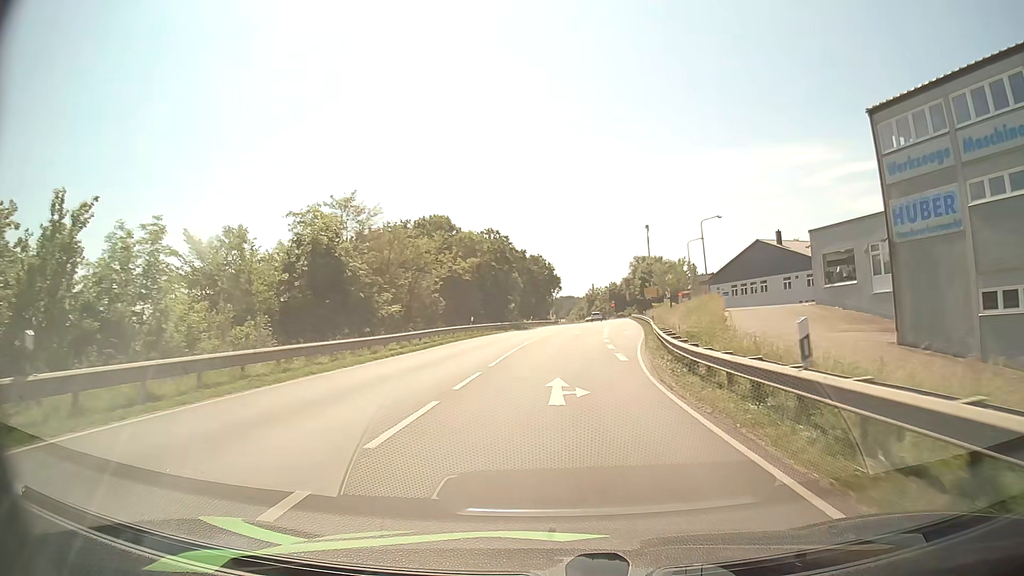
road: primary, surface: asphalt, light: Day
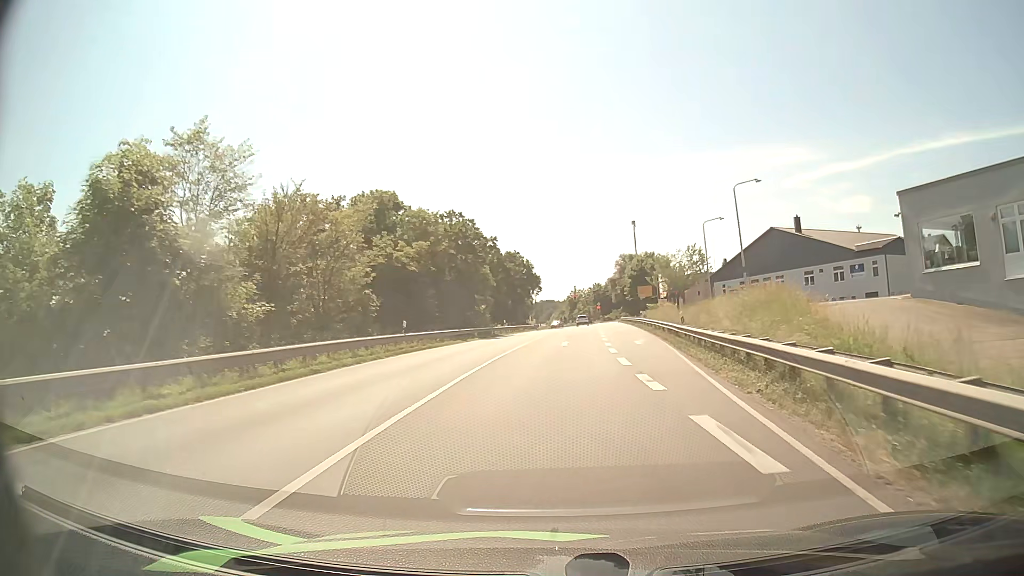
(+0.2, +15.4) m; +2°
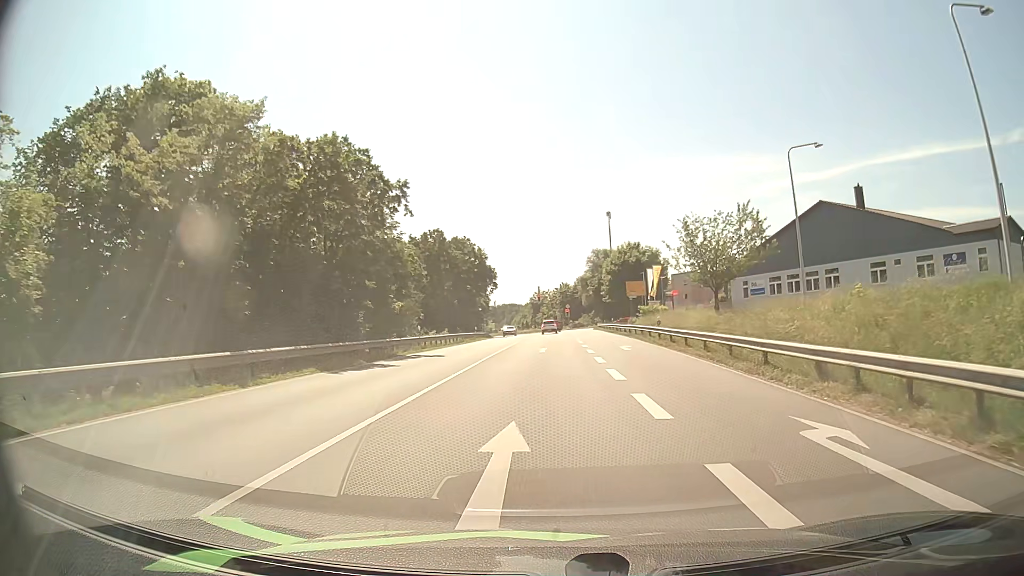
(+0.8, +26.2) m; +3°
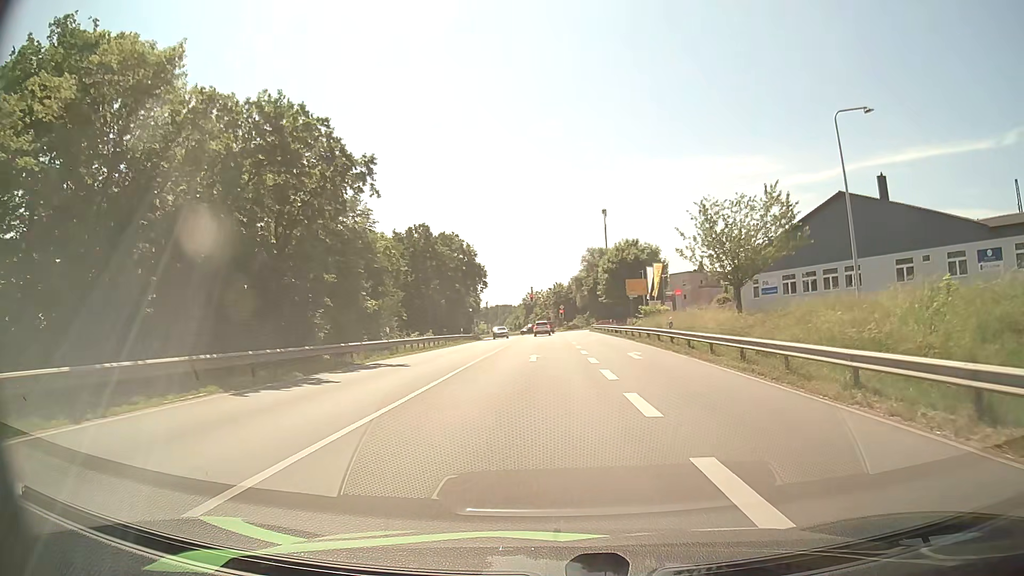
(0.0, +5.7) m; +1°
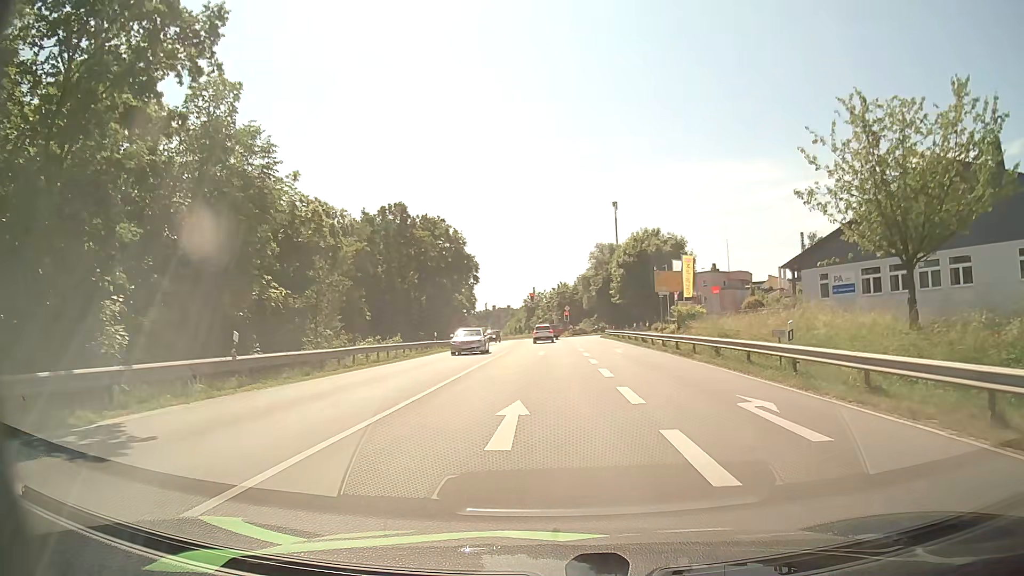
(0.0, +15.8) m; 0°
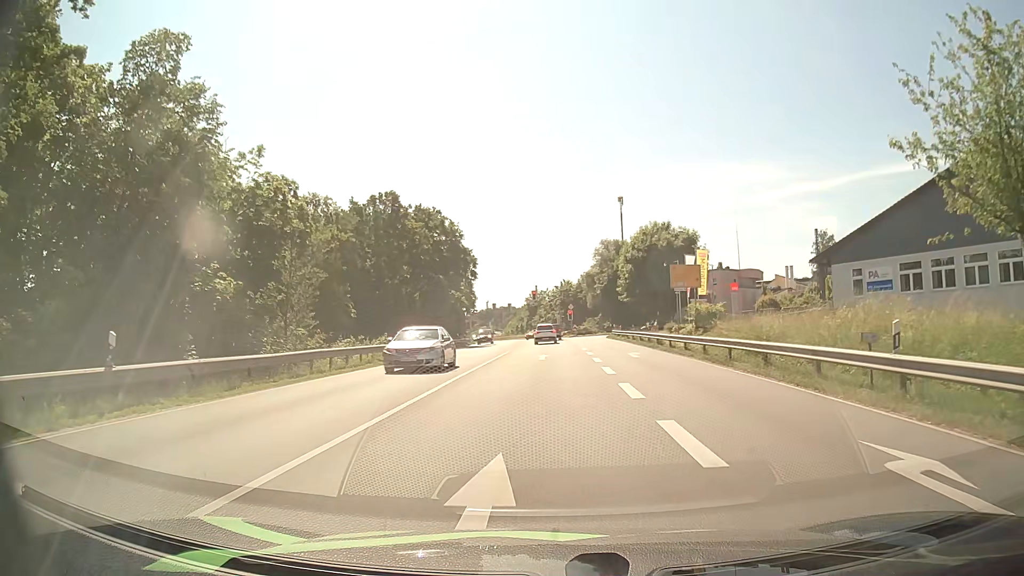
(0.0, +5.2) m; 0°
(0, +10) (0, +20) (0, +30) (0, +40) (0, +50) (0, +60) (0, +70) (0, +80) (-1, +90) (-1, +100) m
